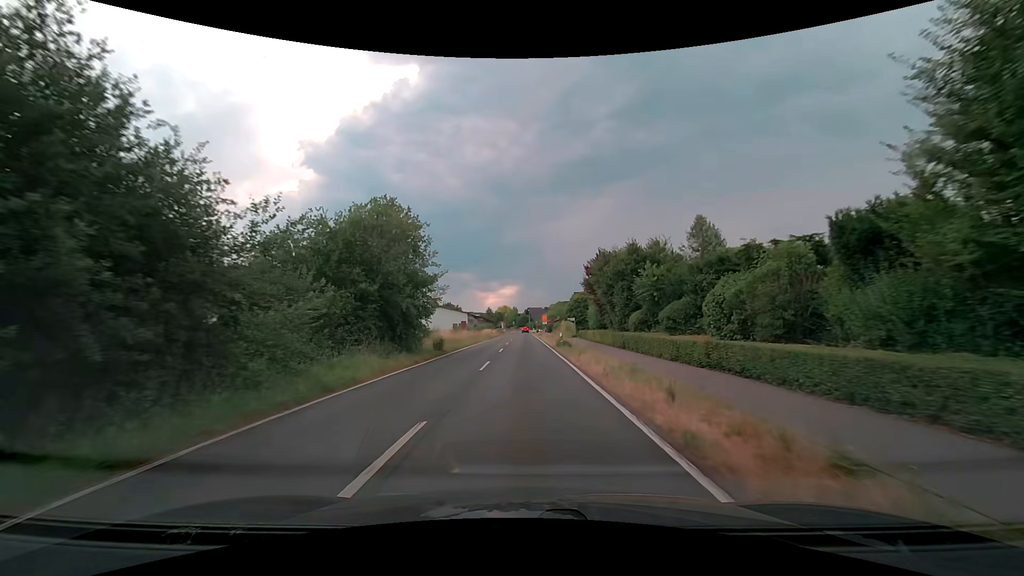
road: secondary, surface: asphalt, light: Day
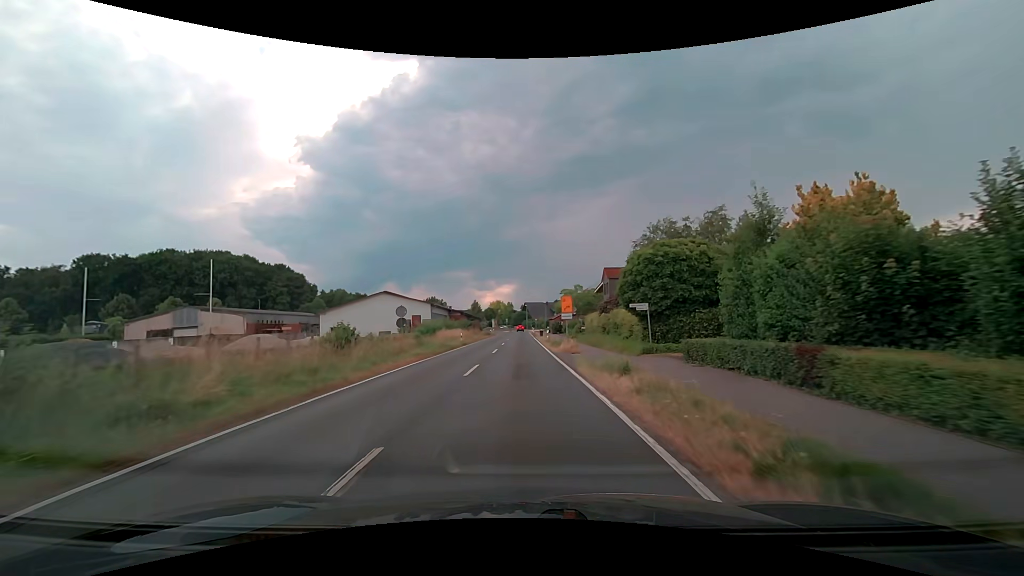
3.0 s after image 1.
(+0.3, +38.1) m; 0°
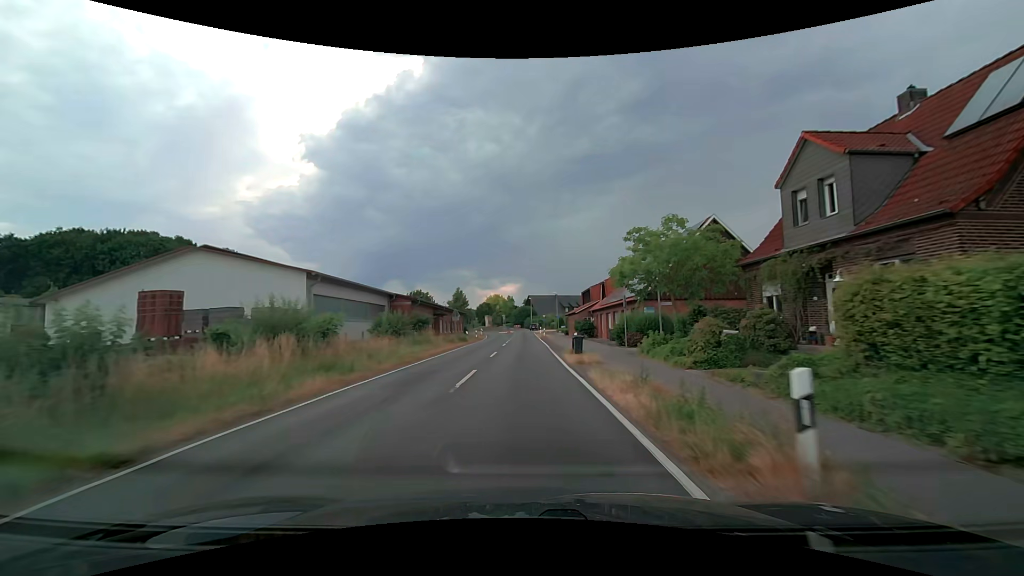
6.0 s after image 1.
(+0.1, +38.7) m; 0°
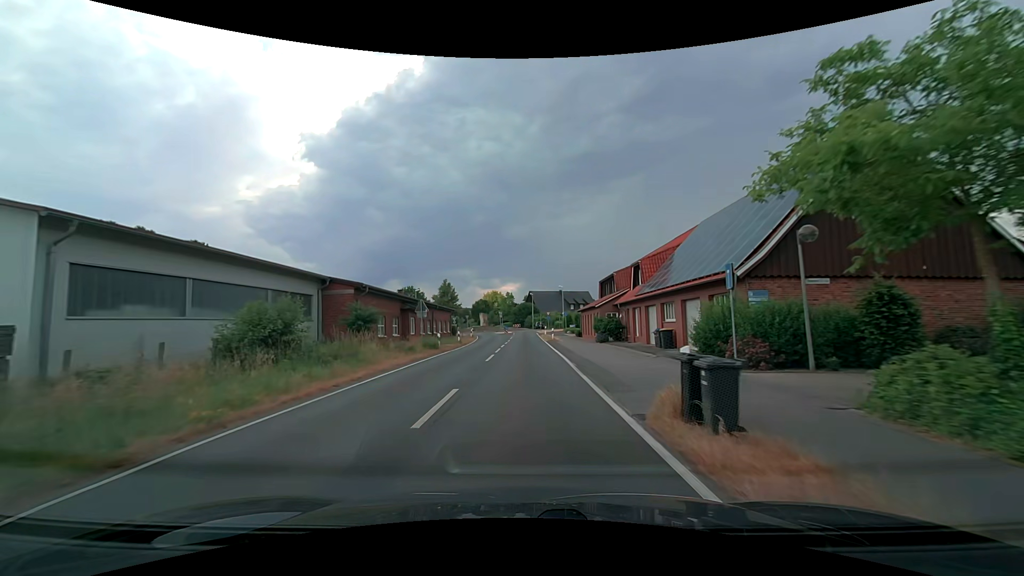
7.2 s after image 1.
(0.0, +15.6) m; 0°
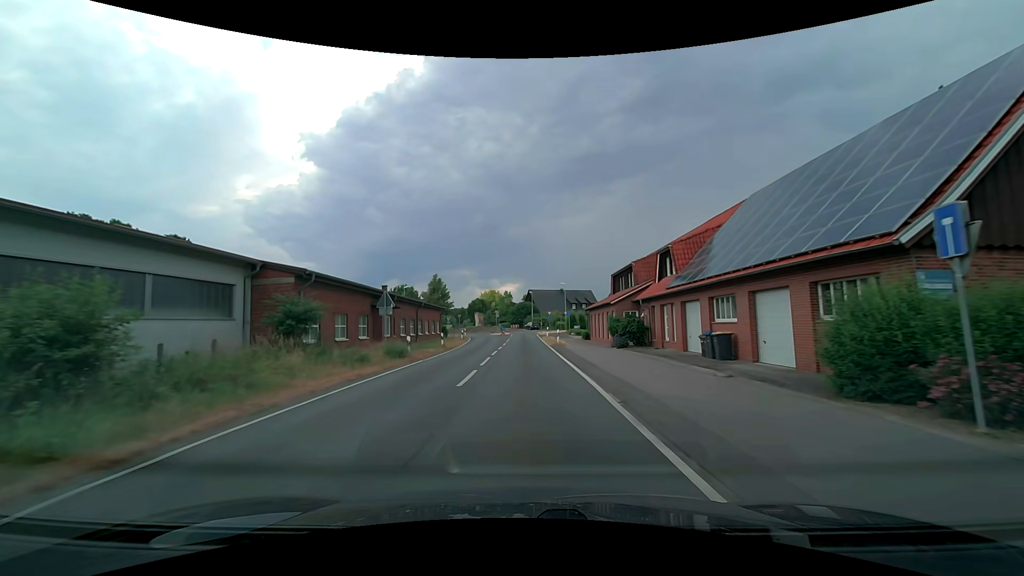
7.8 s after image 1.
(0.0, +7.8) m; 0°
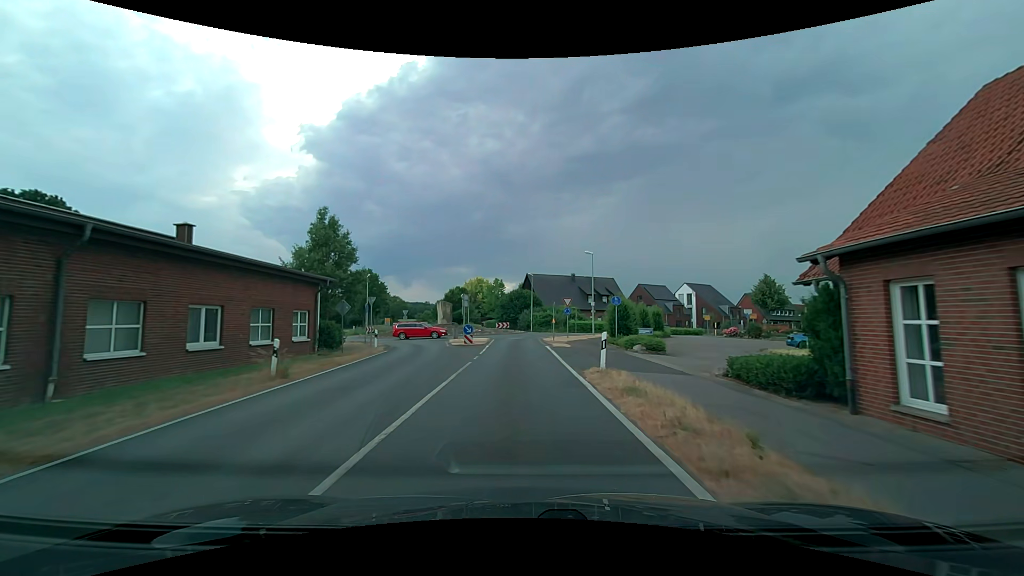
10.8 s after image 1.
(-0.1, +37.6) m; 0°
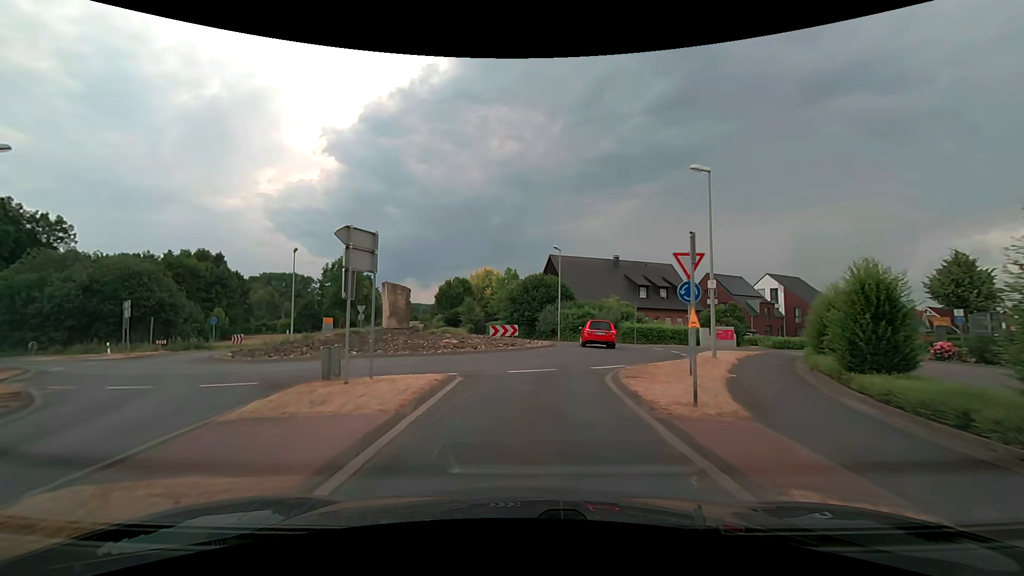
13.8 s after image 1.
(-0.3, +27.0) m; -2°
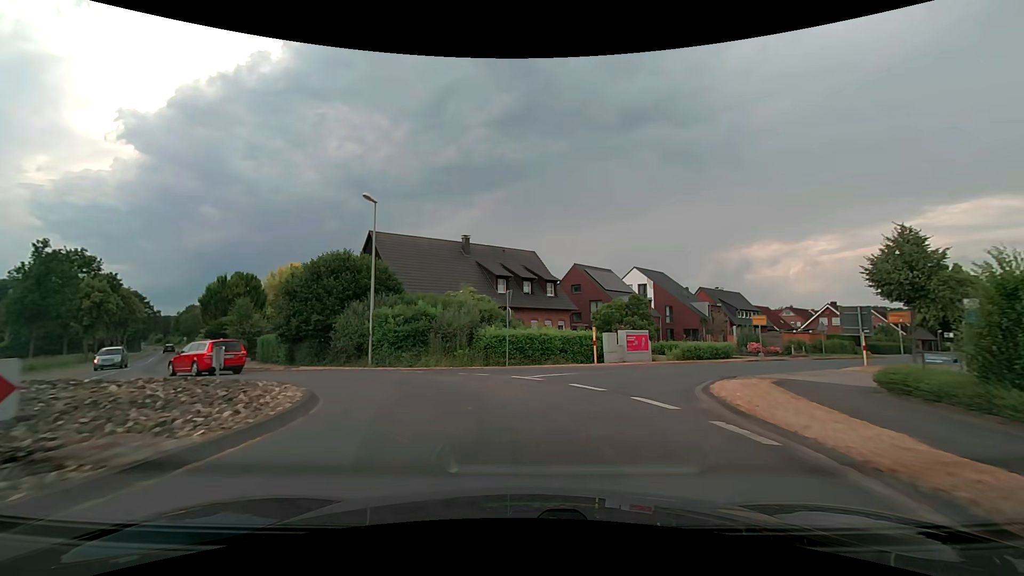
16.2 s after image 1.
(+2.0, +19.1) m; +18°
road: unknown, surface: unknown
(-1, +10) (-6, +18) (-14, +24) (-22, +31) (-28, +39) (-33, +47) (-39, +55) (-45, +64) (-51, +72) (-56, +80) m
